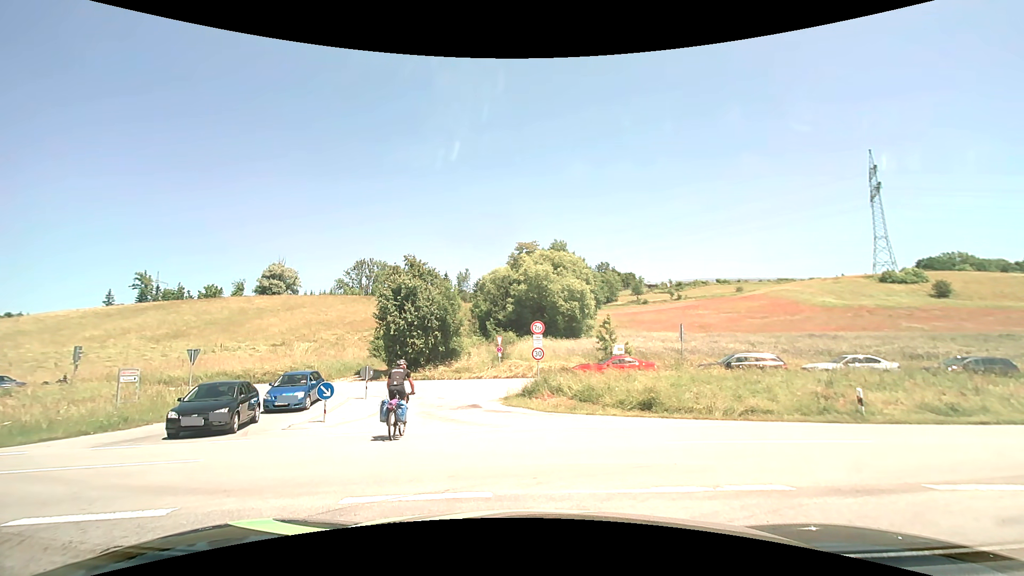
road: residential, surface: asphalt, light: Day
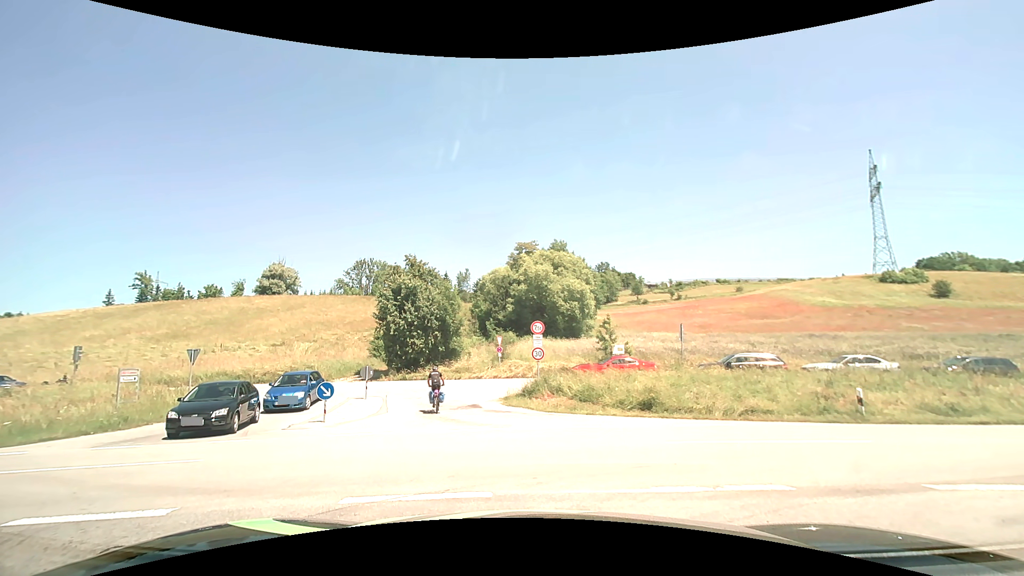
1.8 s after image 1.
(0.0, 0.0) m; 0°
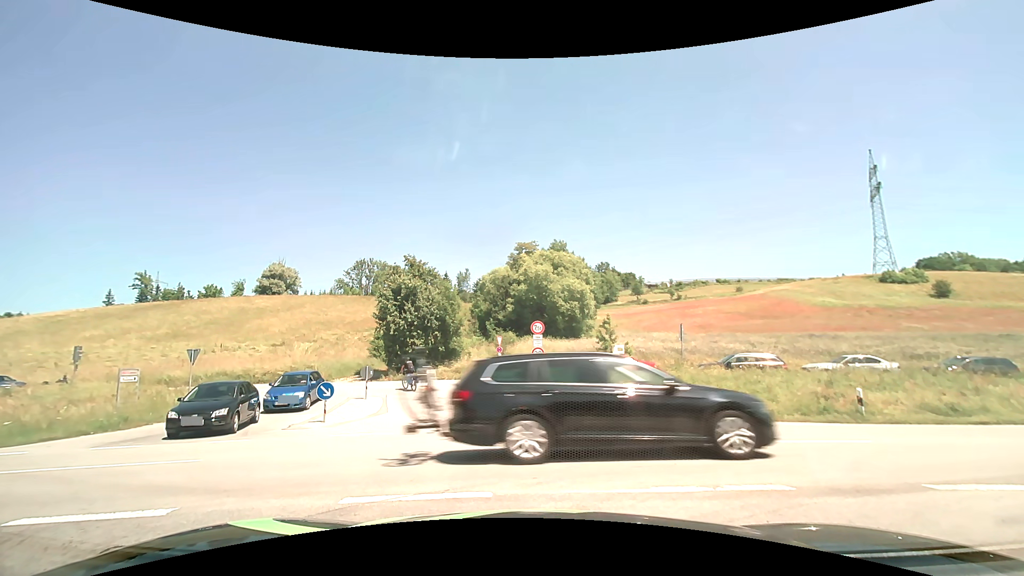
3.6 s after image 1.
(0.0, 0.0) m; 0°
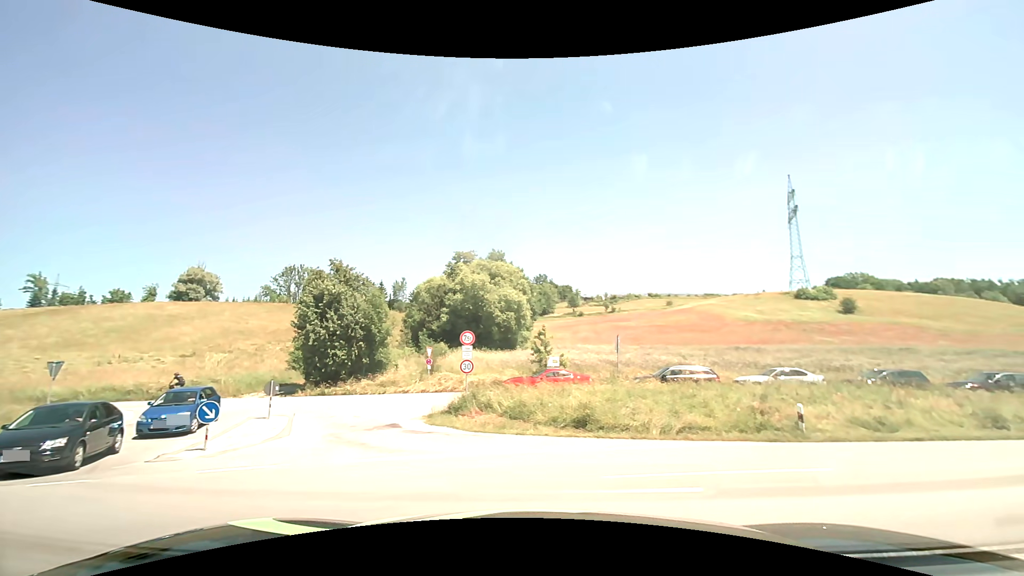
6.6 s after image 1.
(0.0, +2.0) m; +5°
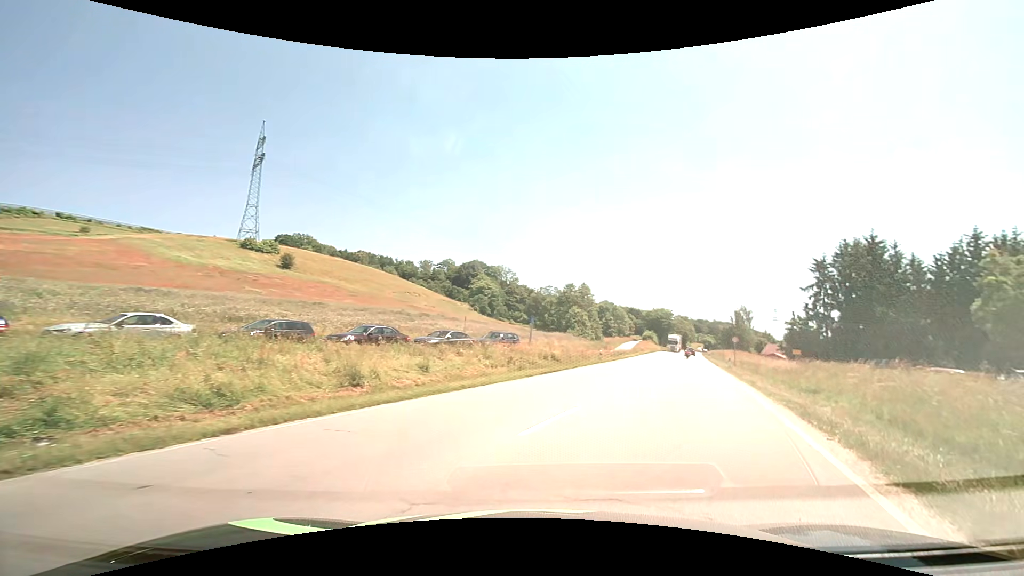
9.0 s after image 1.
(+4.2, +7.5) m; +57°
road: primary
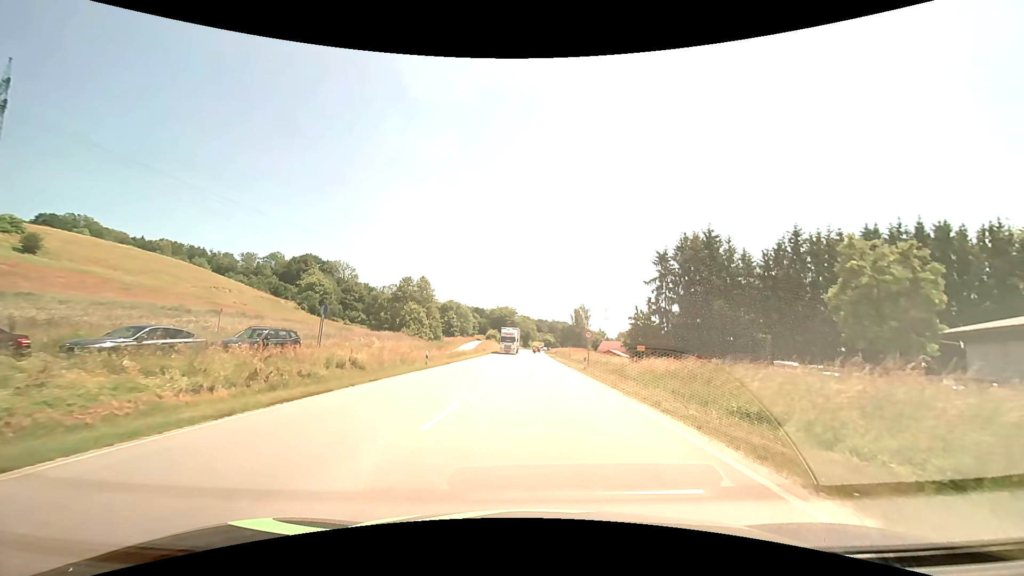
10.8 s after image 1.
(+2.4, +11.2) m; +18°
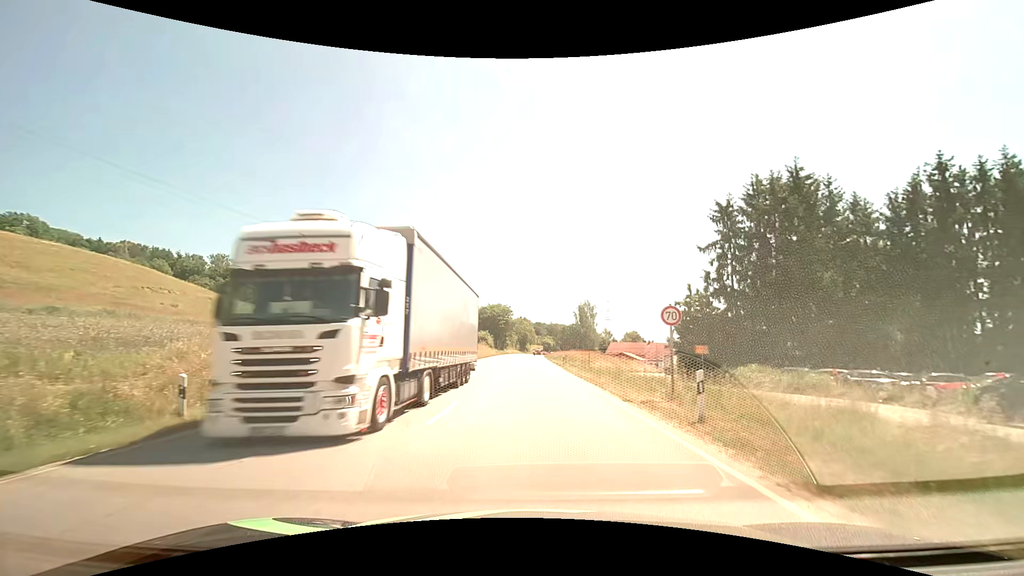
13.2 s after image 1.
(+0.3, +23.5) m; +1°
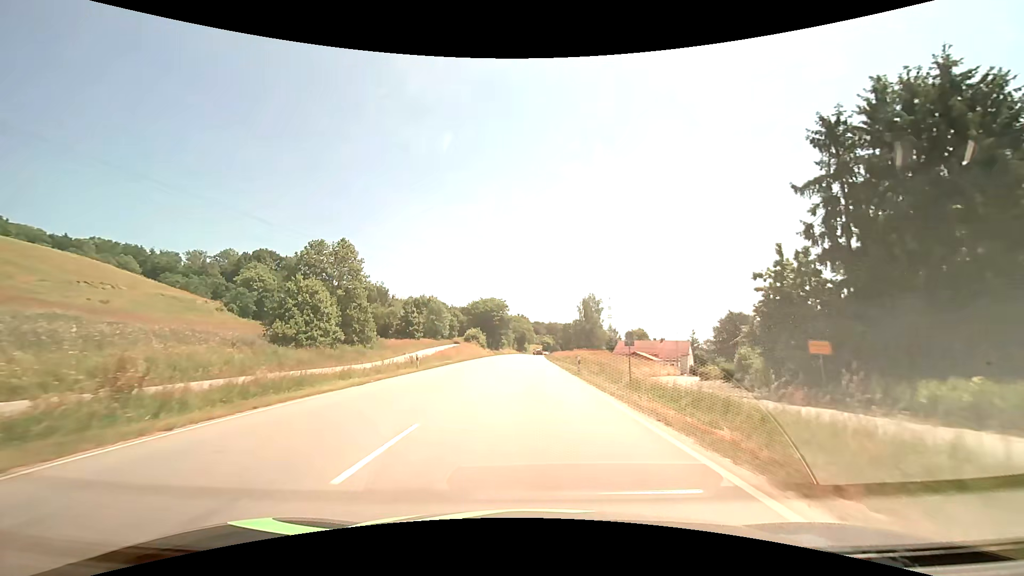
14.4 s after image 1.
(0.0, +16.3) m; 0°
(0, +10) (0, +20) (0, +30) (0, +40) (0, +50) (0, +60) (0, +70) (0, +80) (0, +90) (0, +100) m
